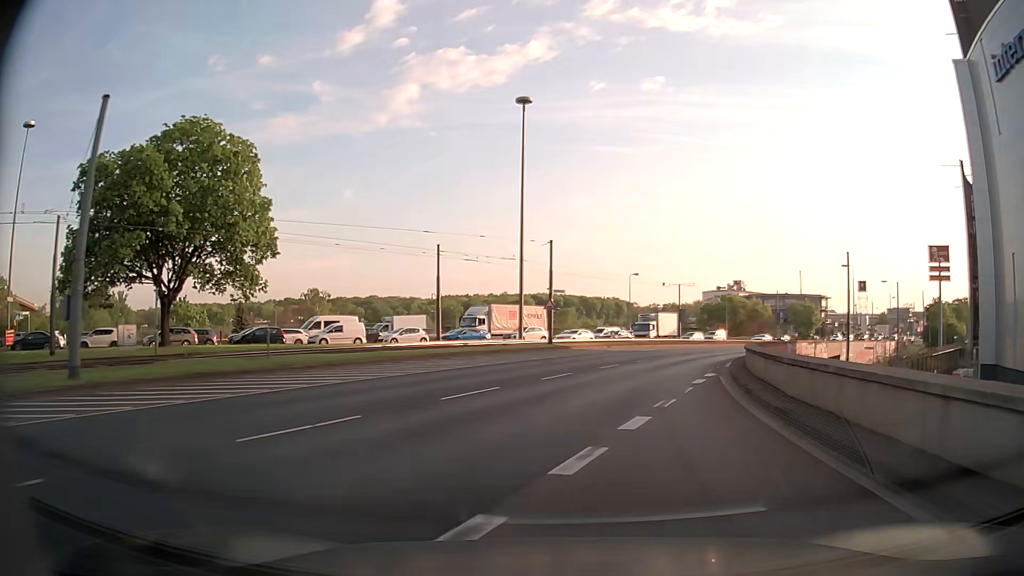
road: motorway_link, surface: asphalt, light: Day
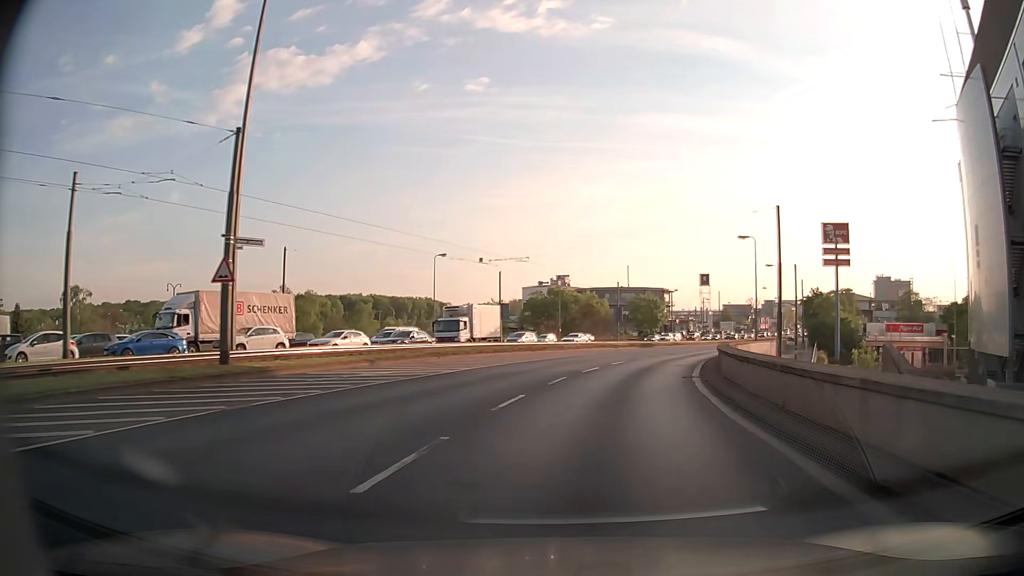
(+3.5, +24.3) m; +16°
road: primary
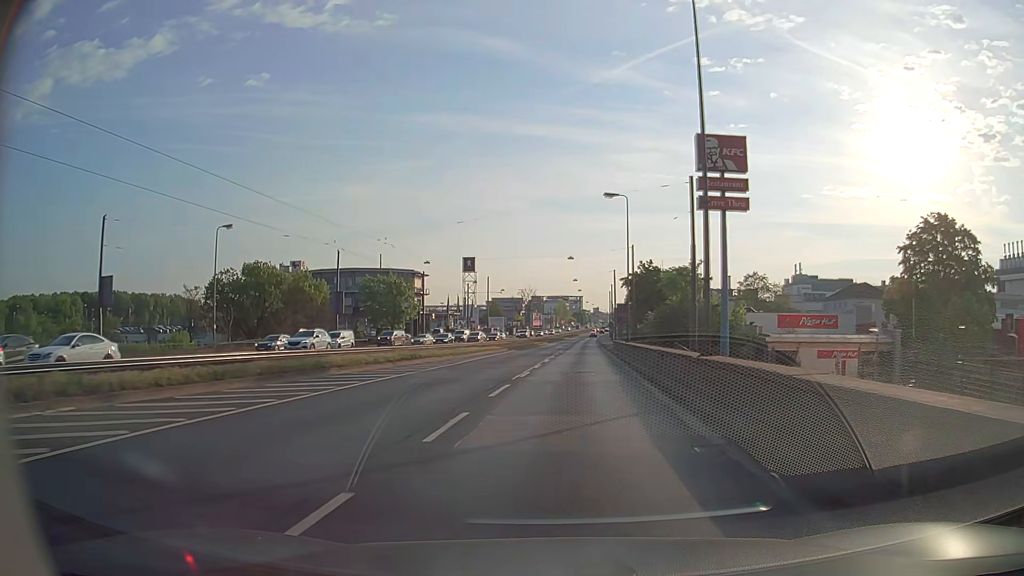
(+8.6, +43.2) m; +20°
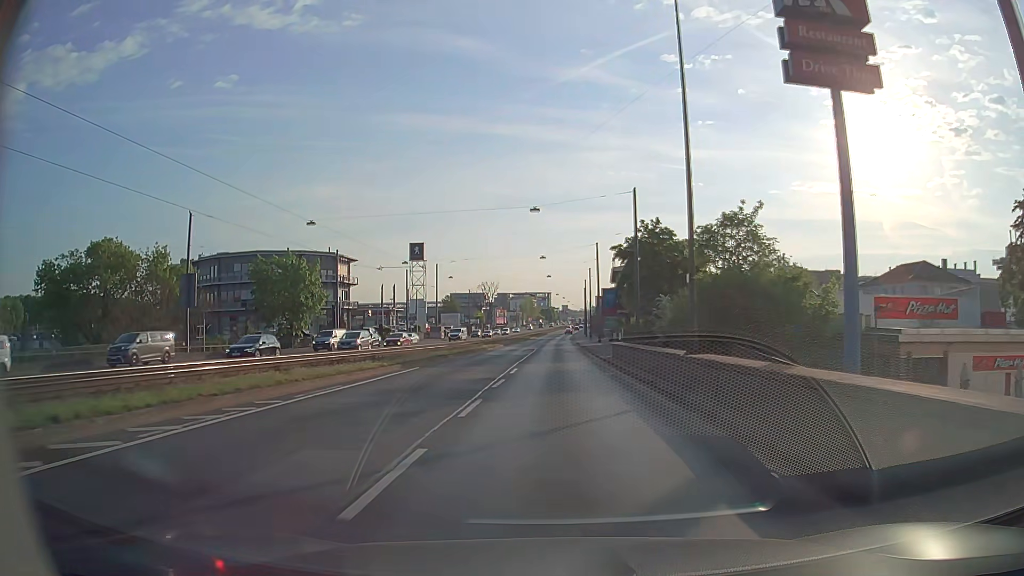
(+1.0, +27.8) m; +3°
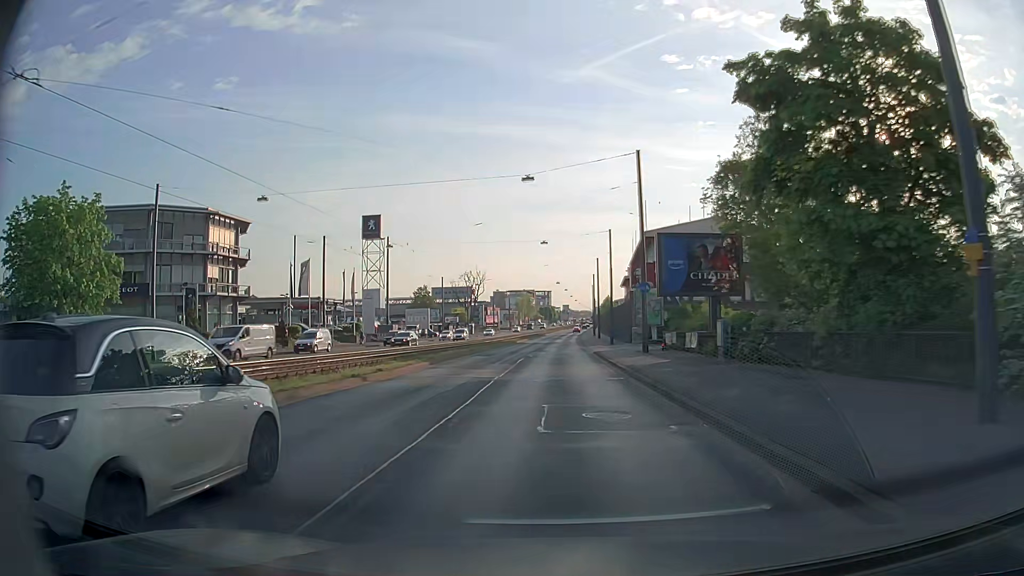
(+0.2, +37.3) m; 0°
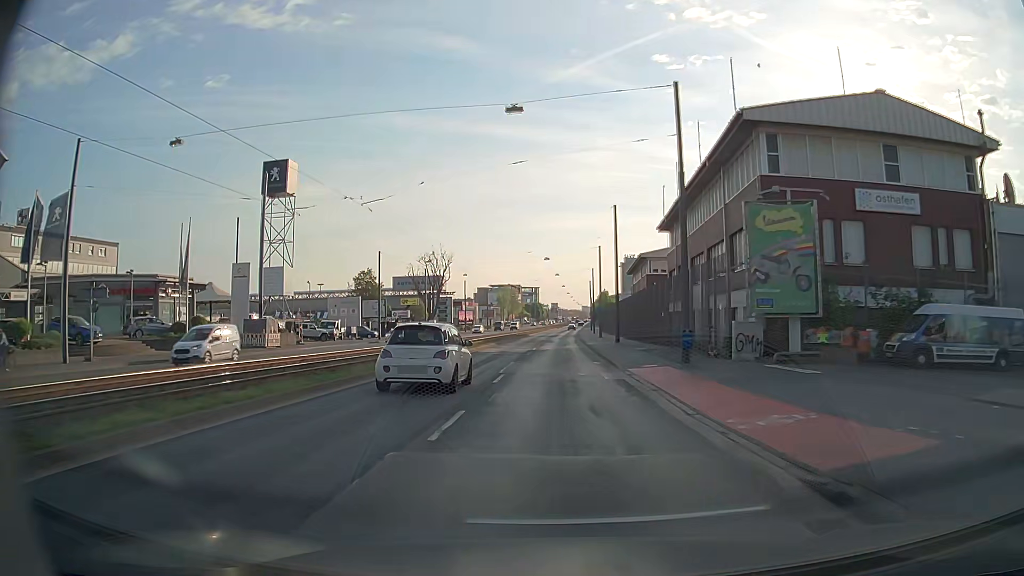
(0.0, +37.5) m; +1°
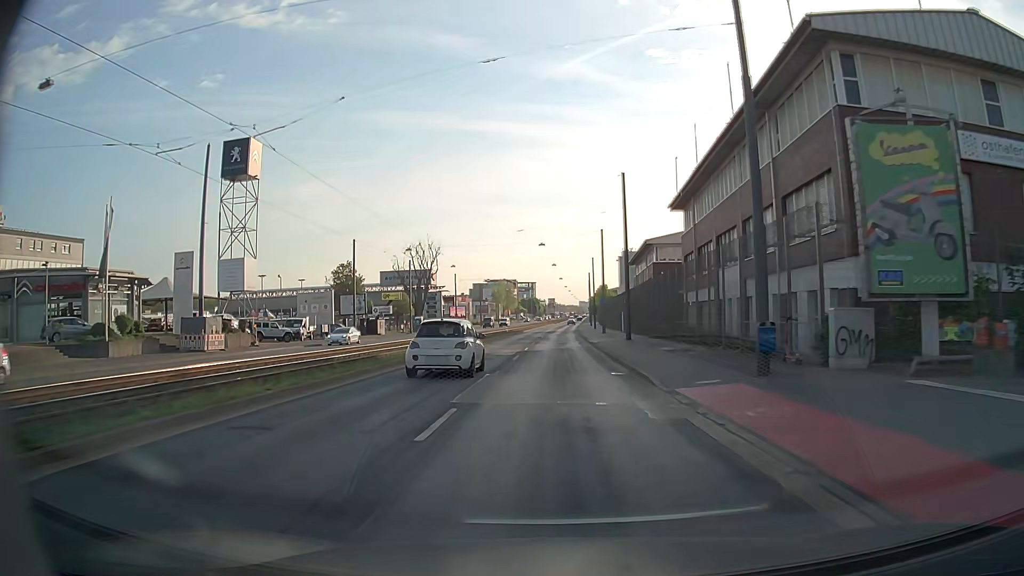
(+0.1, +9.4) m; +1°
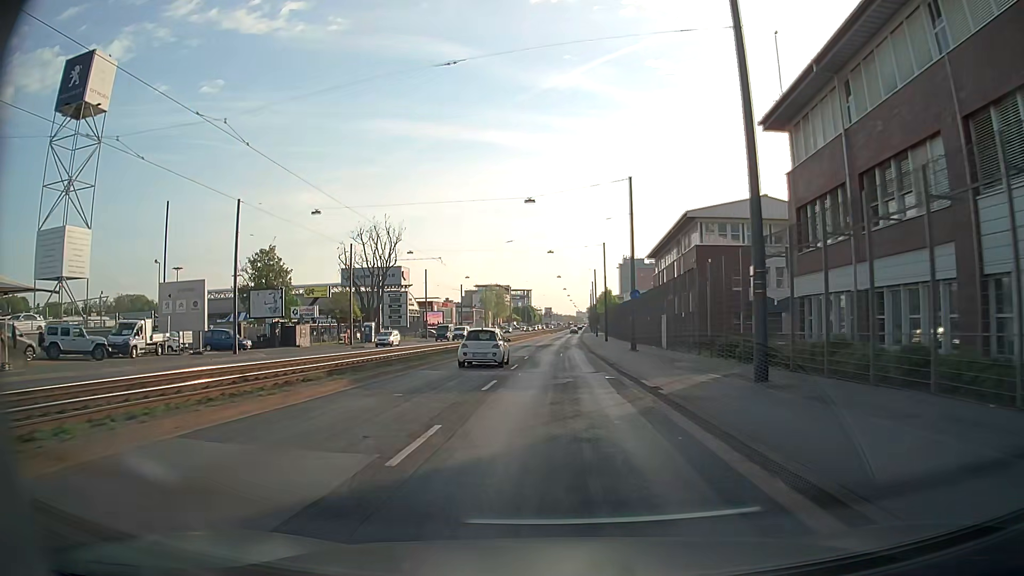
(0.0, +28.0) m; 0°
(0, +10) (0, +20) (0, +30) (0, +40) (0, +50) (+1, +60) (+1, +70) (+1, +80) (+2, +90) (+2, +100) m
